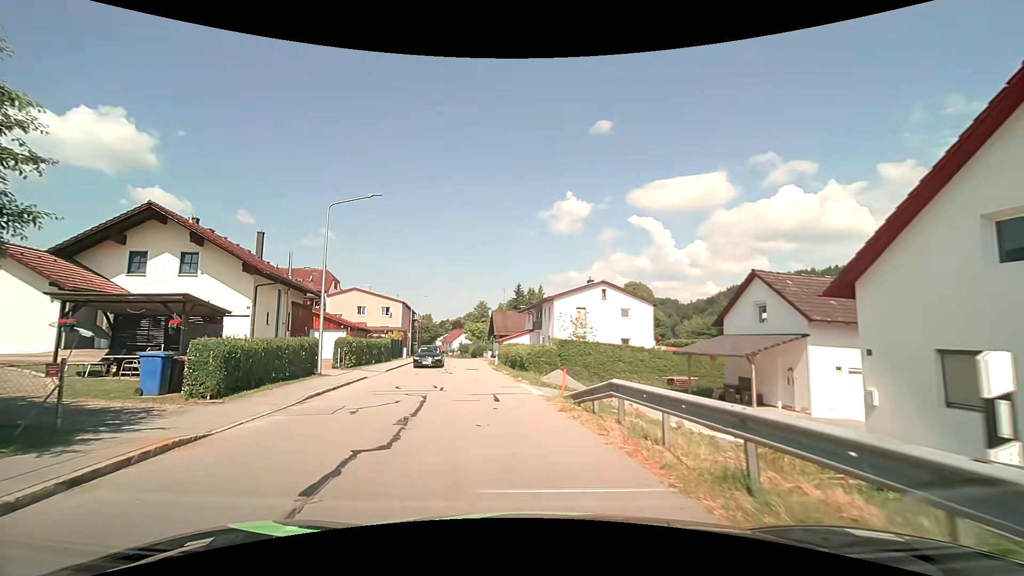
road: tertiary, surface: asphalt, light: Day
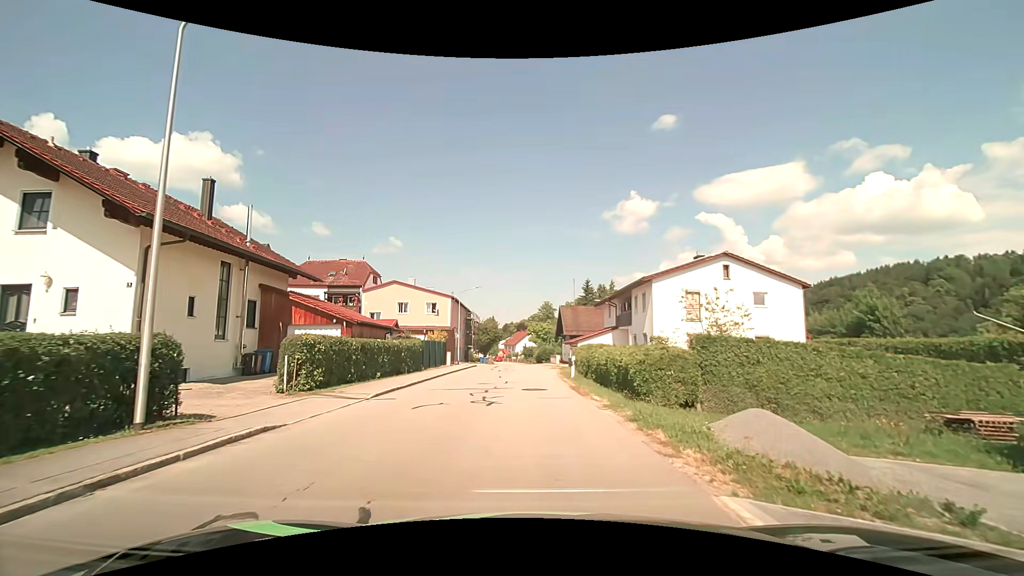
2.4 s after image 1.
(-1.3, +13.4) m; -8°
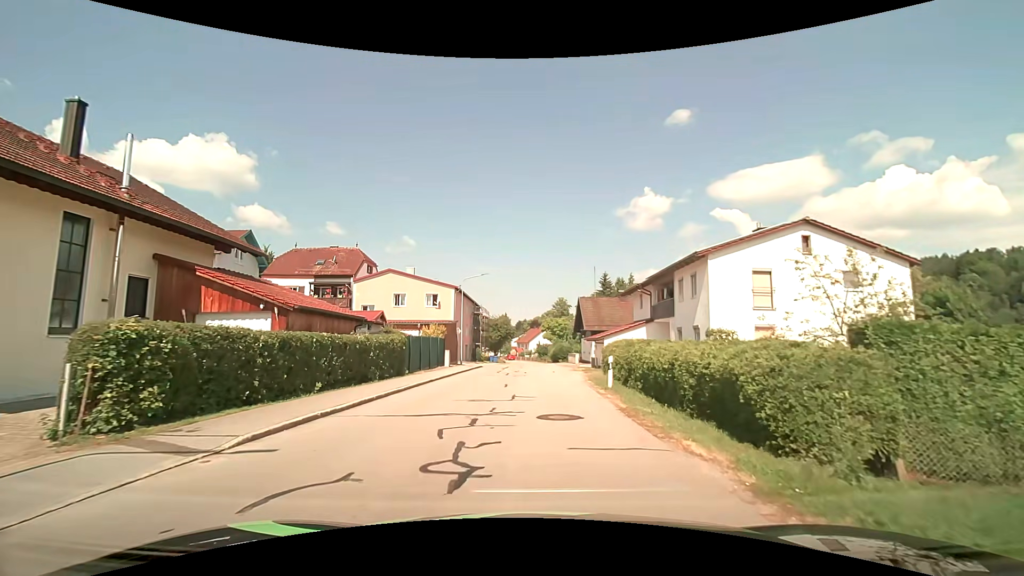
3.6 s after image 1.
(-0.1, +7.5) m; -2°
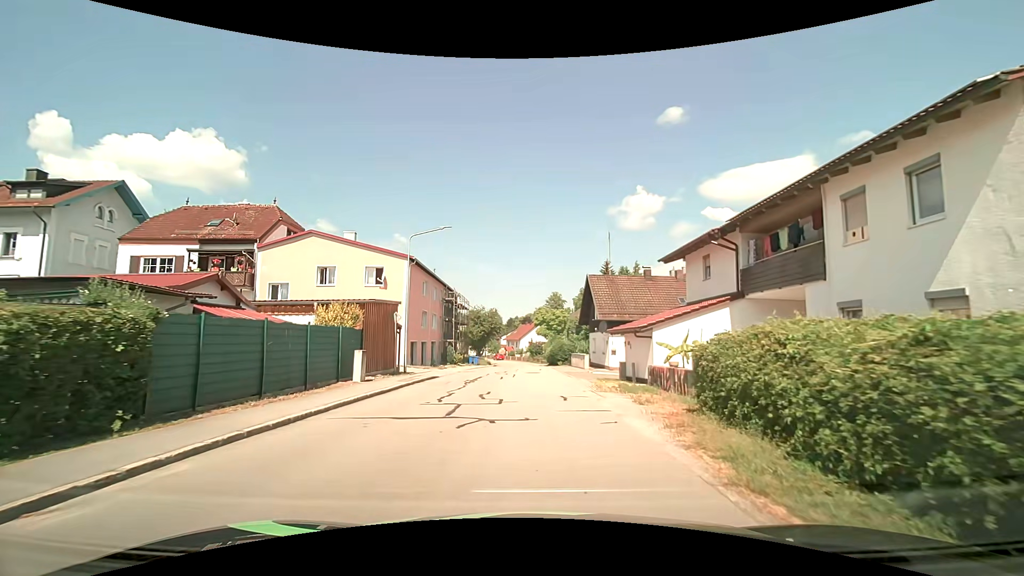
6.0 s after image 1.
(+0.2, +16.2) m; +1°
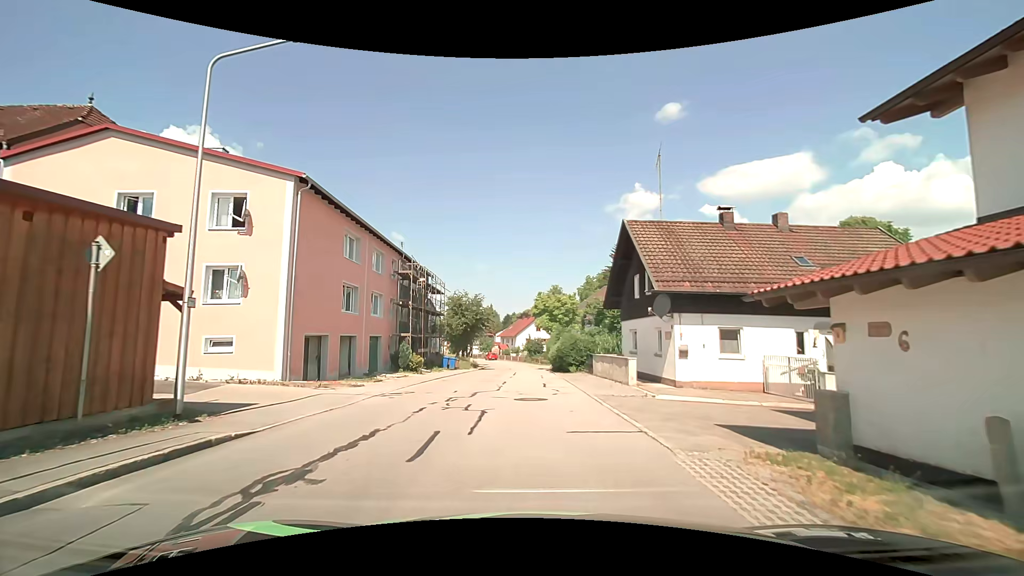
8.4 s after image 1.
(0.0, +16.5) m; +1°
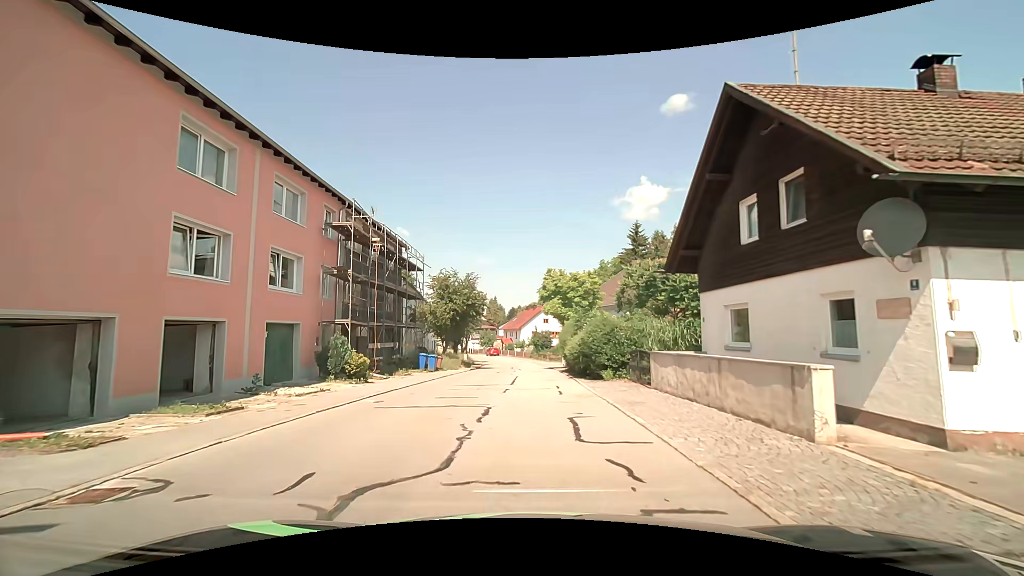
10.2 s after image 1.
(-0.2, +11.6) m; -1°
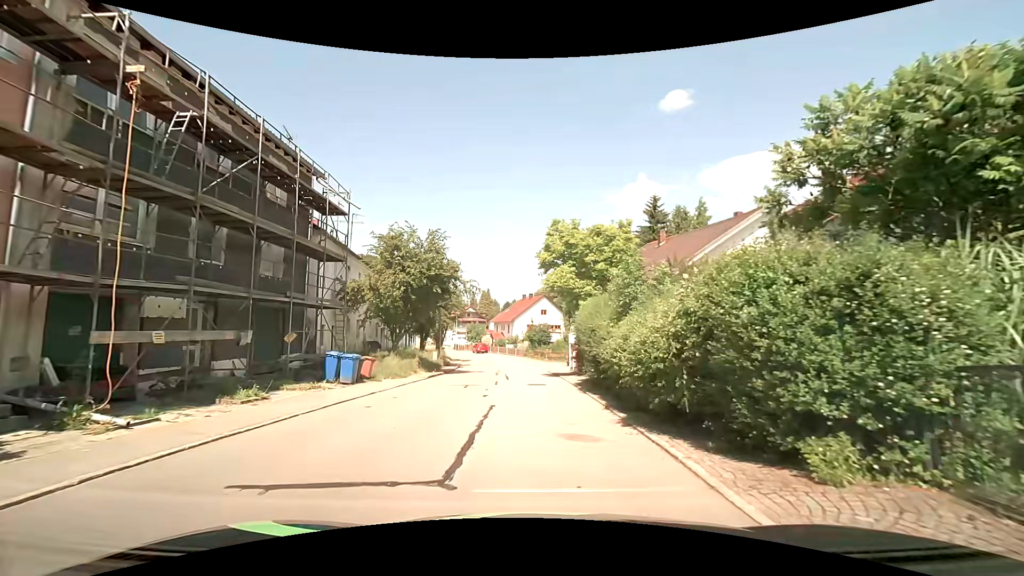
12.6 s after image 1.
(-0.1, +14.1) m; 0°
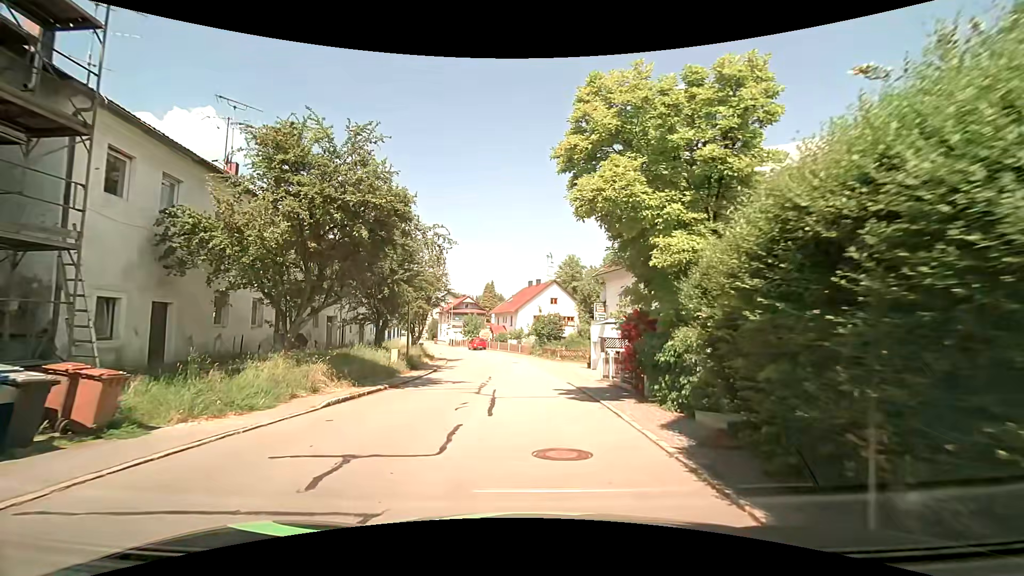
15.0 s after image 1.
(0.0, +12.8) m; 0°
